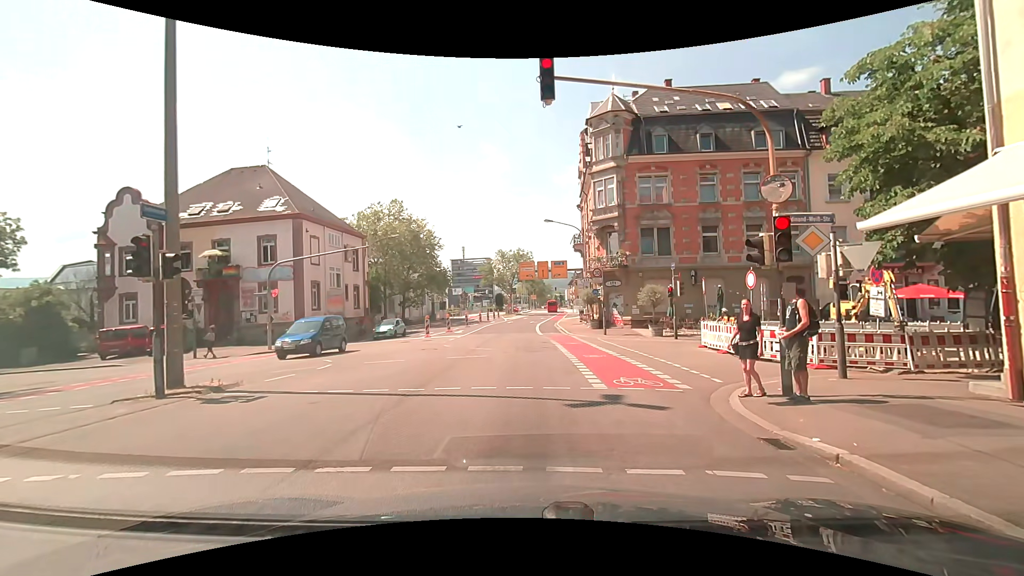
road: secondary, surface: asphalt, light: Day
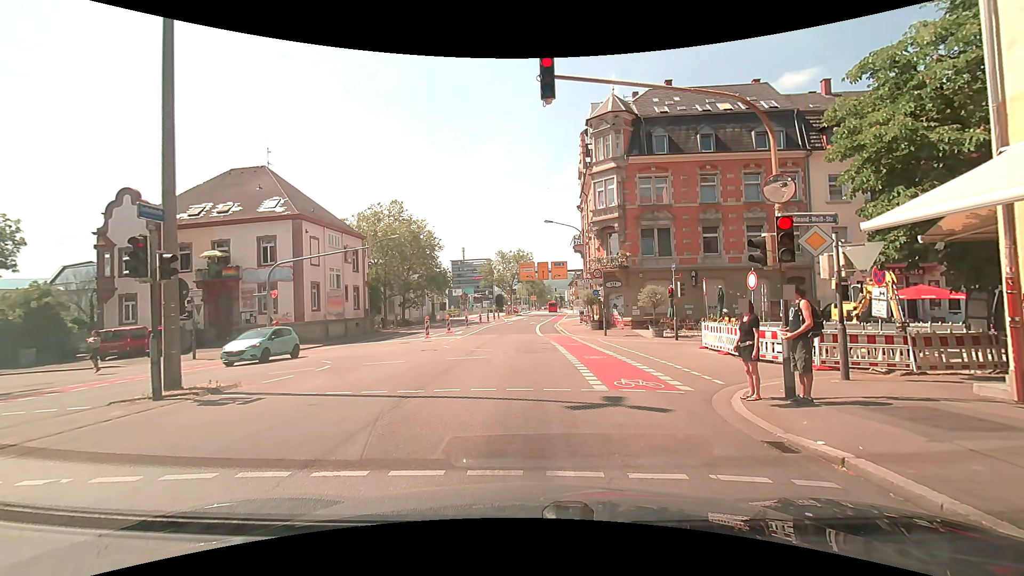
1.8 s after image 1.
(0.0, +0.2) m; 0°
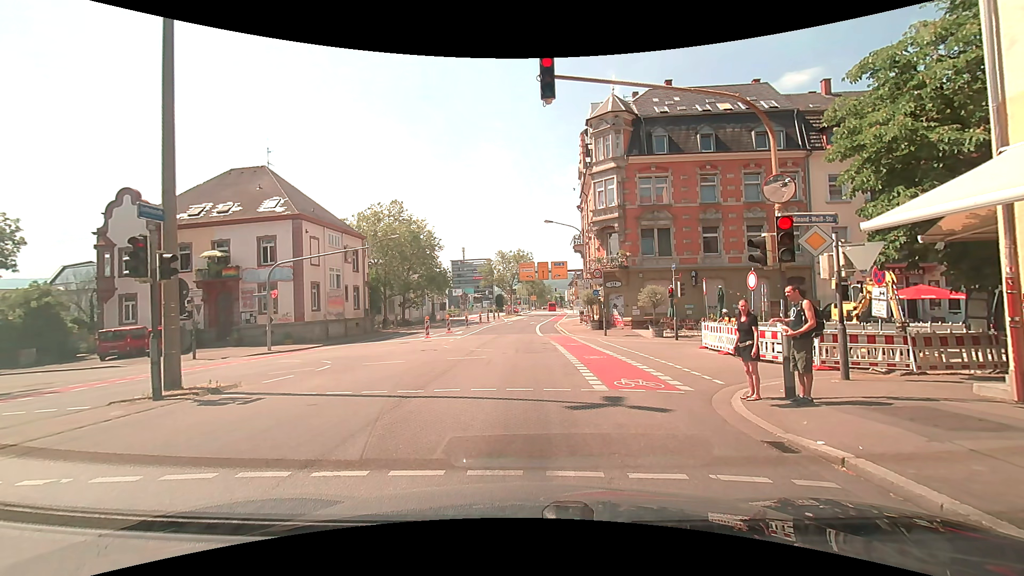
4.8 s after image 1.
(0.0, 0.0) m; 0°
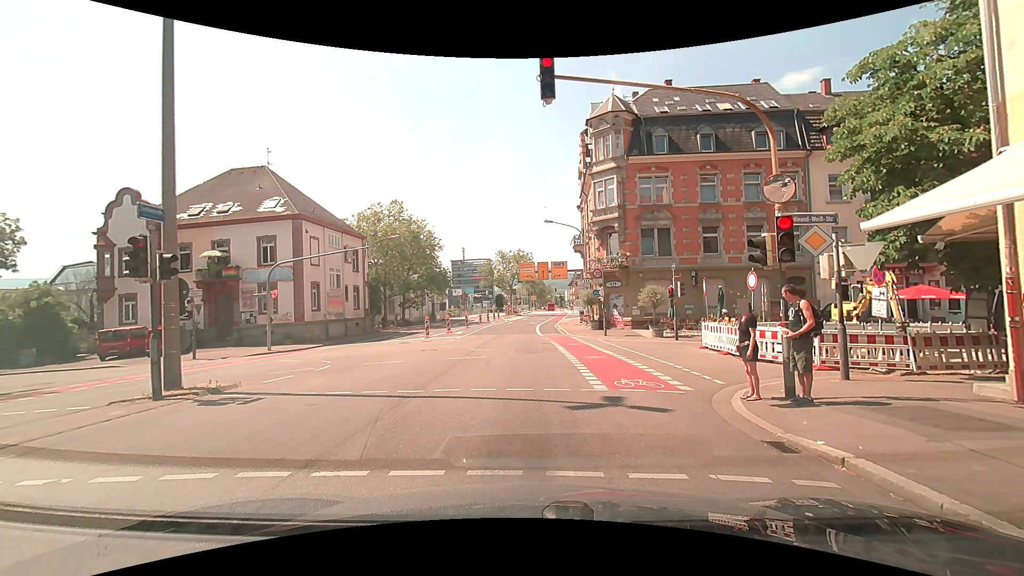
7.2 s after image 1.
(0.0, 0.0) m; 0°
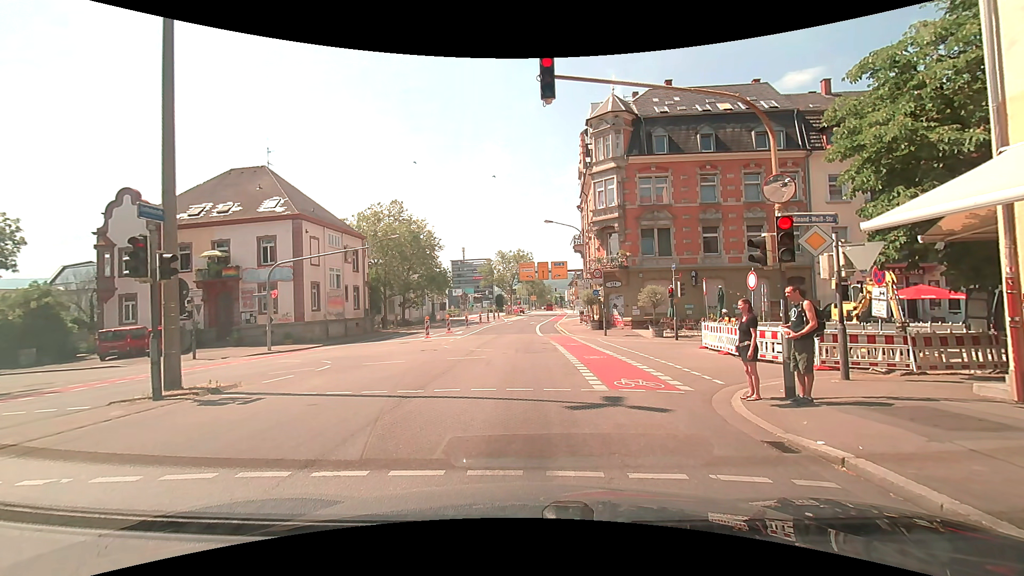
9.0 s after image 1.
(0.0, 0.0) m; 0°
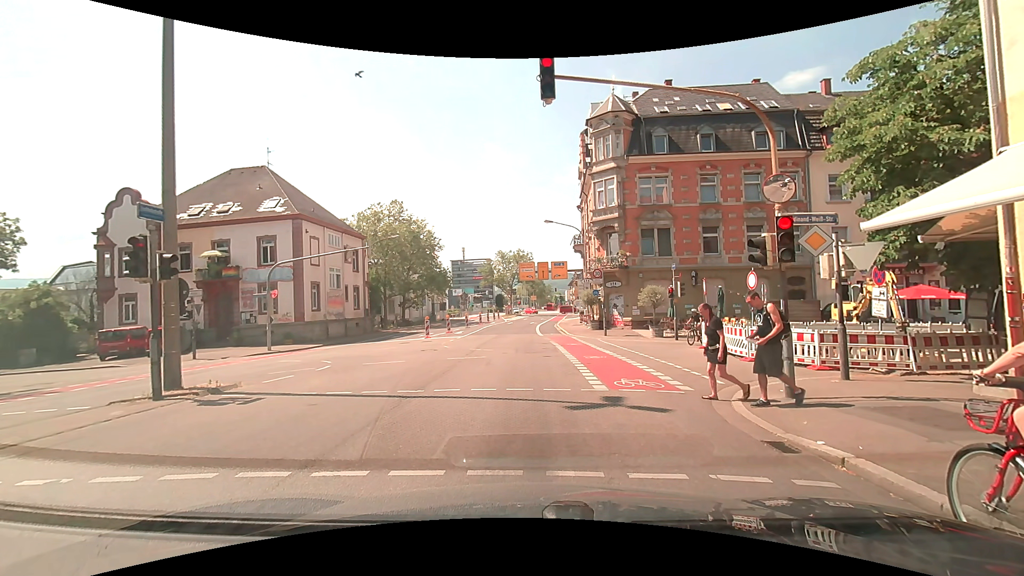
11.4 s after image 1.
(0.0, 0.0) m; 0°
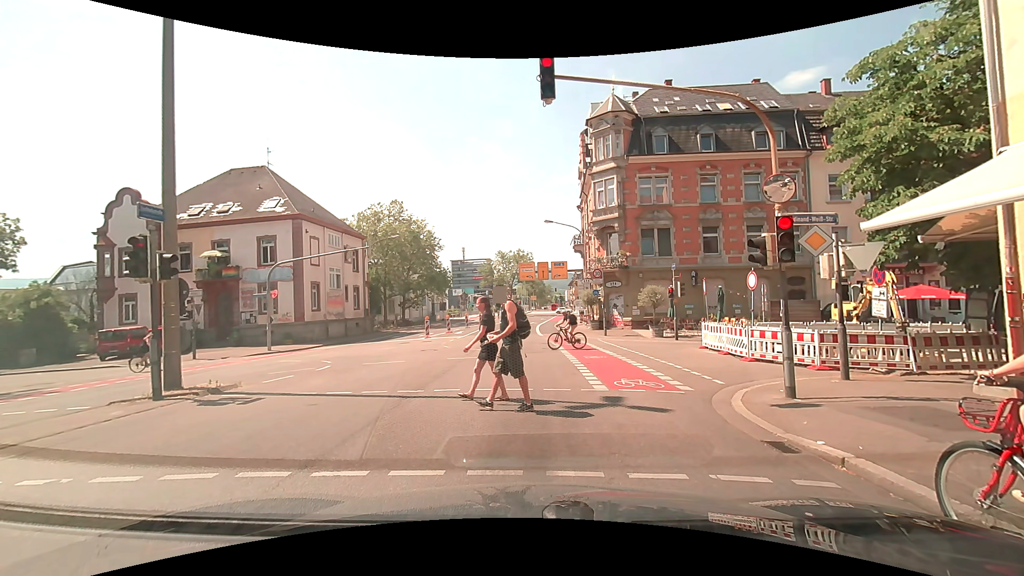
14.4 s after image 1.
(0.0, 0.0) m; 0°
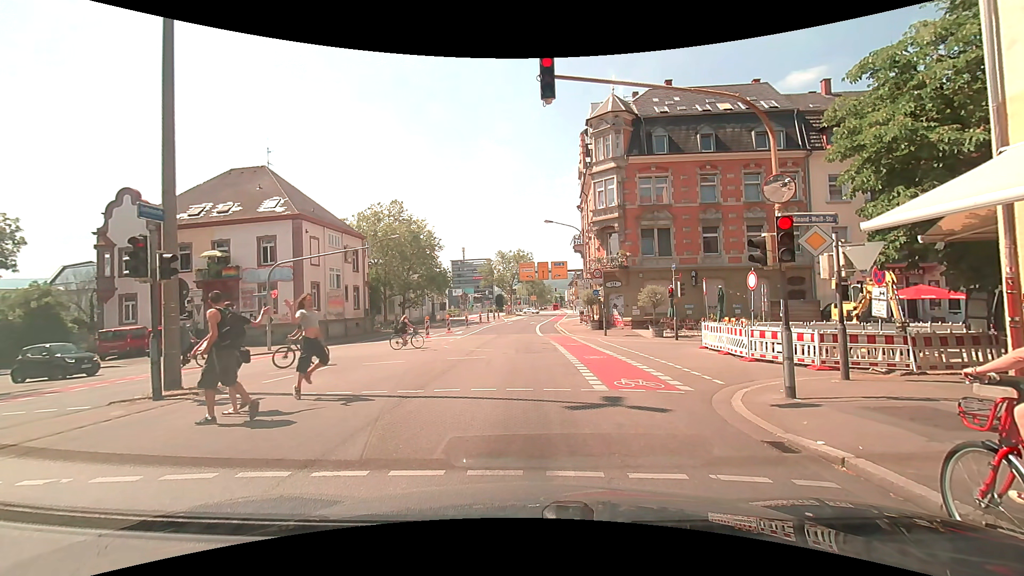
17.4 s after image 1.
(0.0, 0.0) m; 0°
